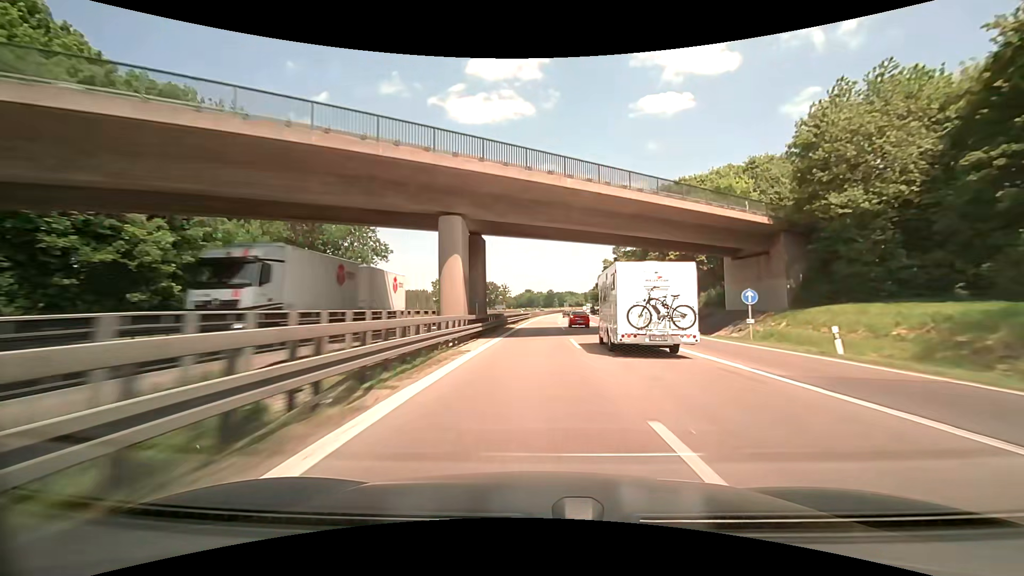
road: motorway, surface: asphalt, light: Day
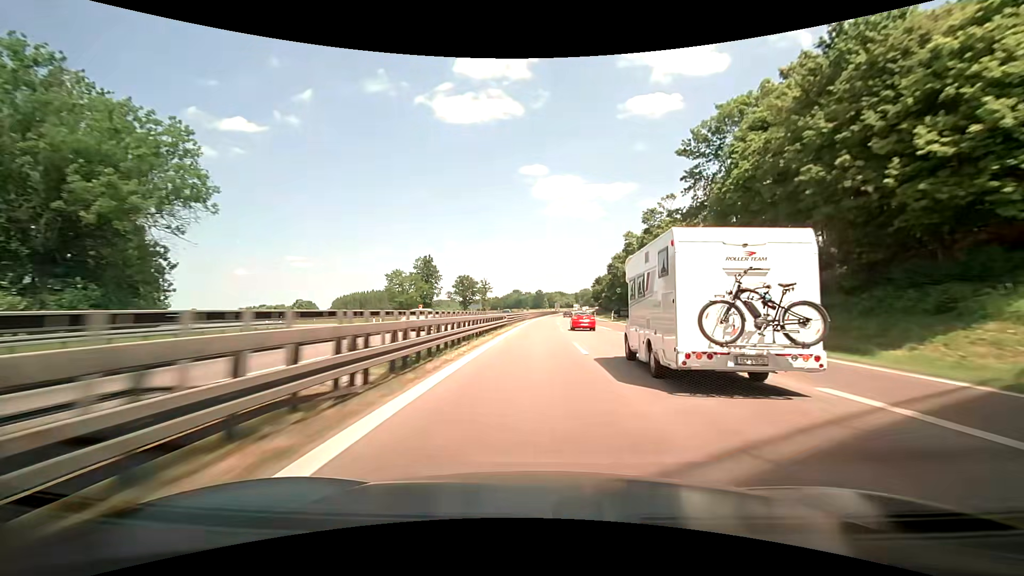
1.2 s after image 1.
(+0.4, +38.8) m; +1°
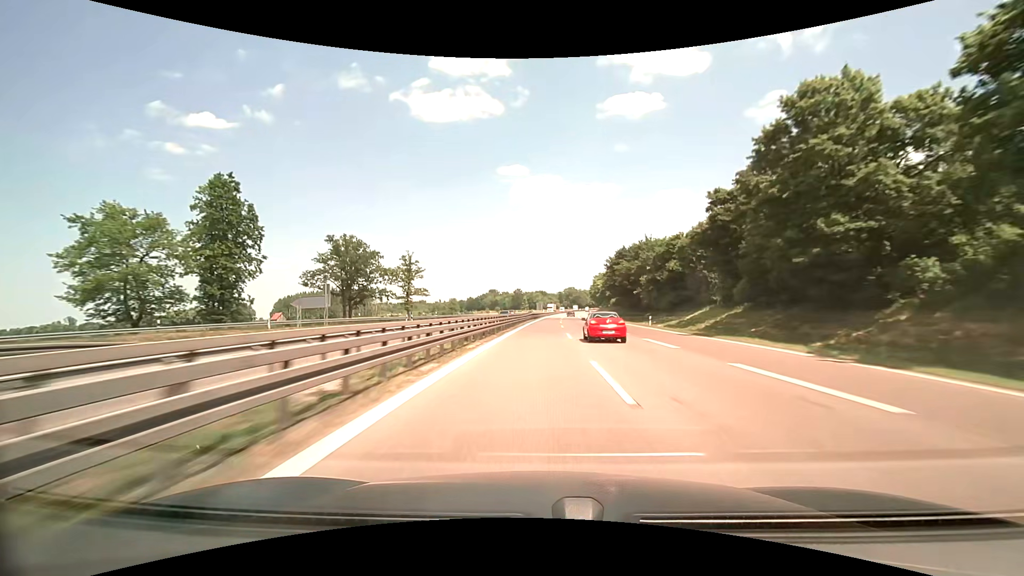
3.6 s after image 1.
(+1.1, +80.7) m; +2°
(0, +10) (0, +20) (0, +30) (+1, +40) (+1, +50) (+1, +60) (+1, +70) (+2, +80) (+2, +90) (+3, +100) m
